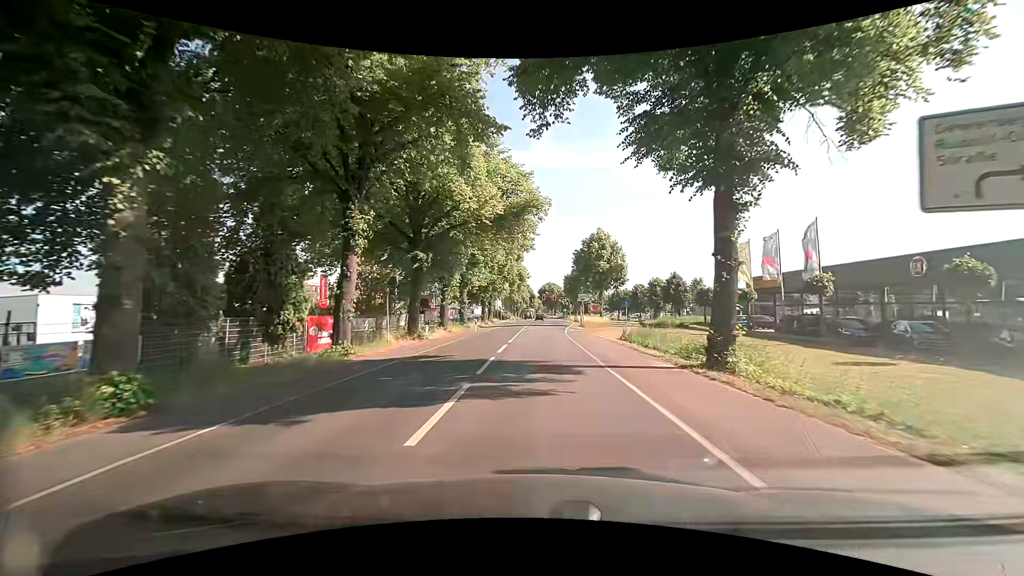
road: secondary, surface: asphalt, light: Day
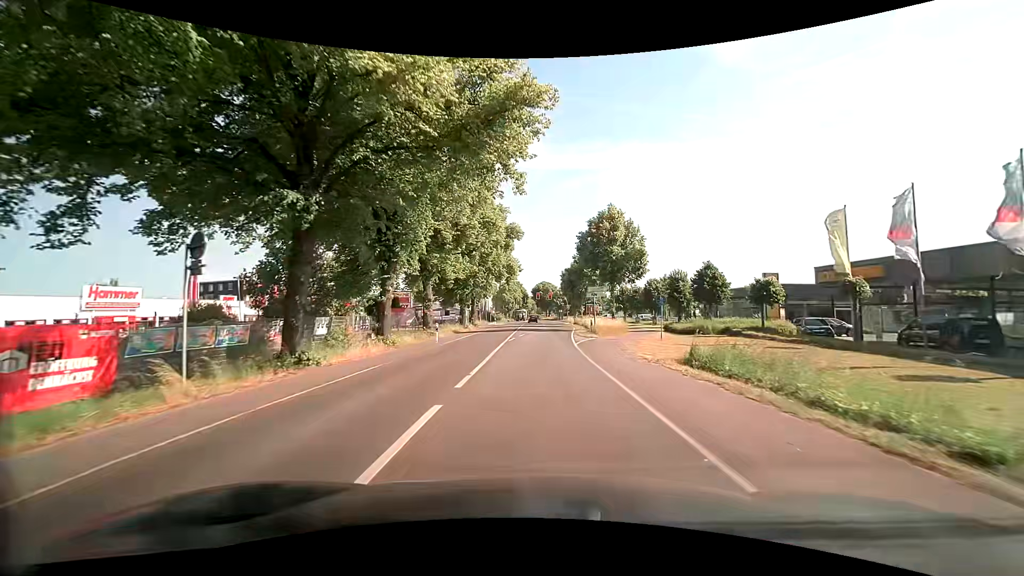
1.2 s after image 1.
(0.0, +14.0) m; +1°
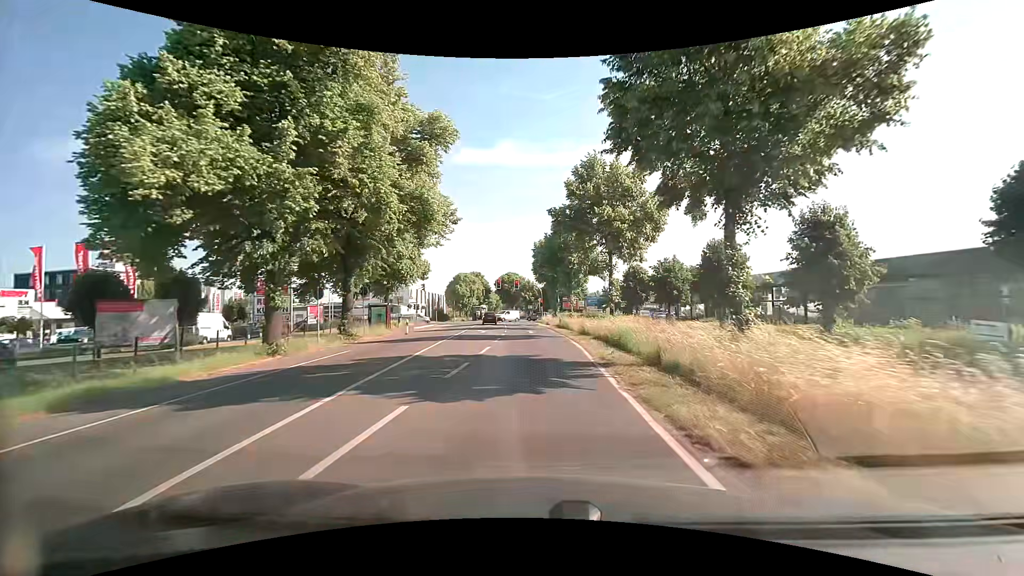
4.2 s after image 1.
(+1.0, +33.9) m; +4°
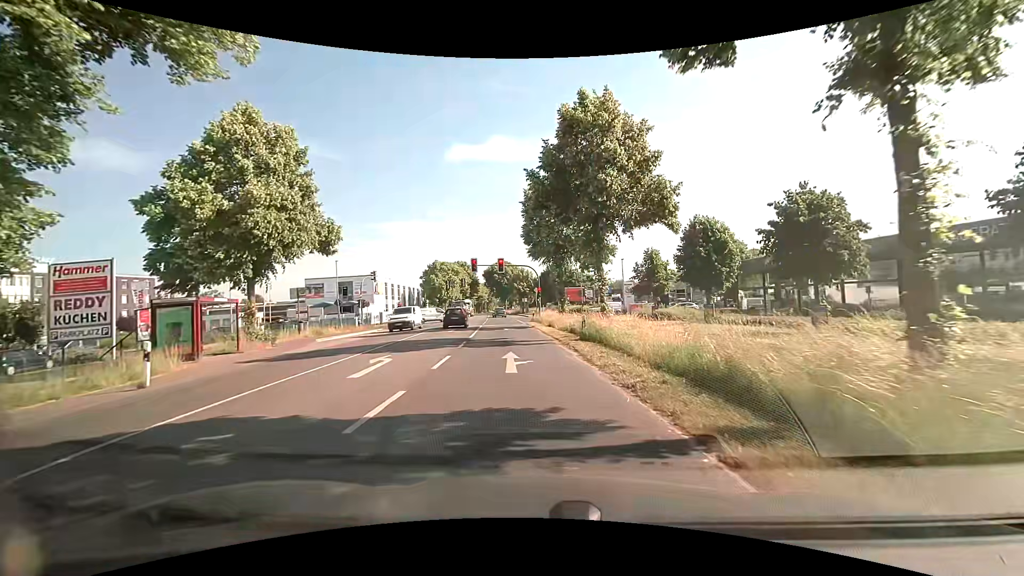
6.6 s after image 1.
(+0.1, +23.0) m; 0°
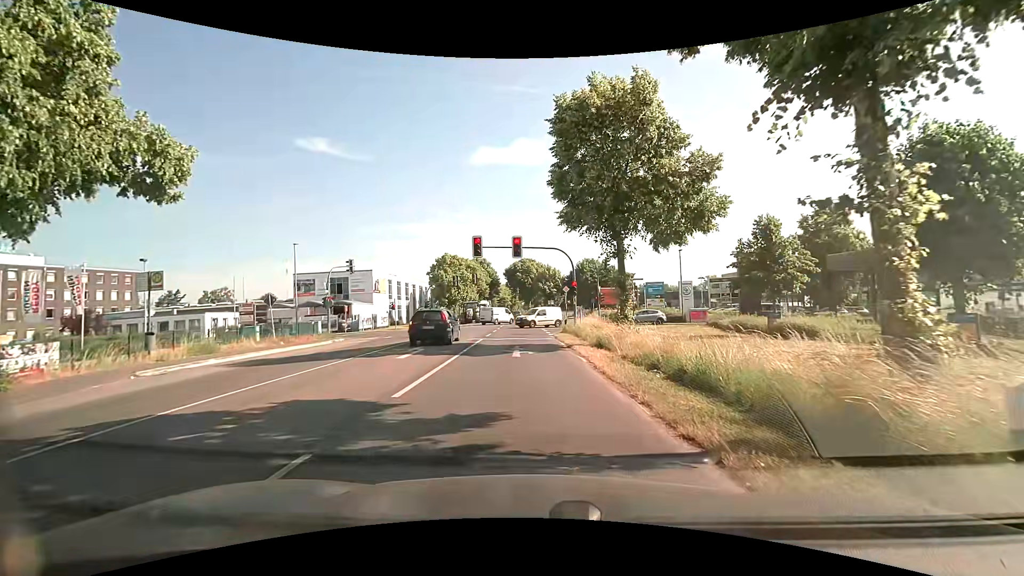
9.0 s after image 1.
(-0.4, +15.3) m; -3°
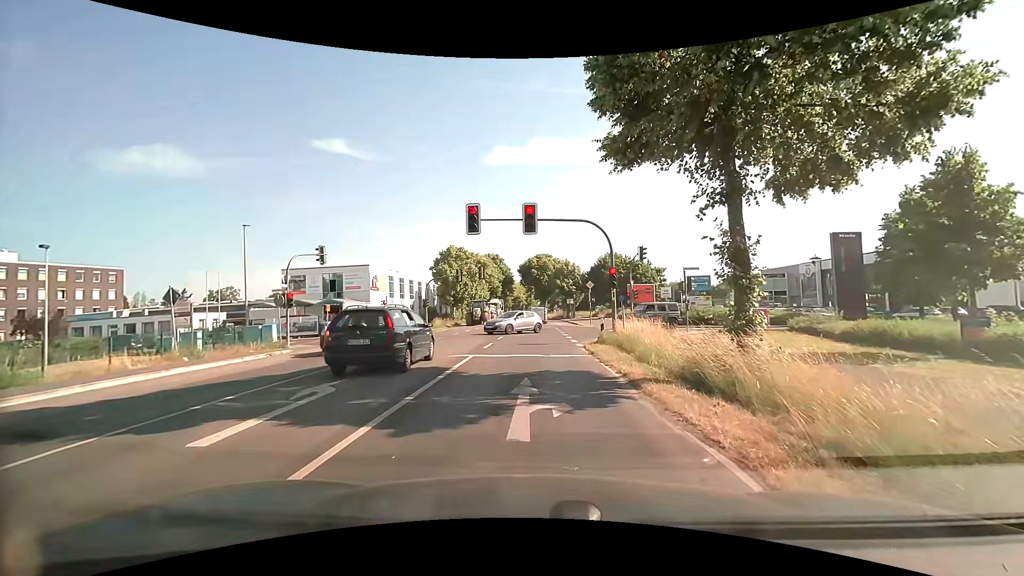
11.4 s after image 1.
(-0.2, +9.4) m; -1°
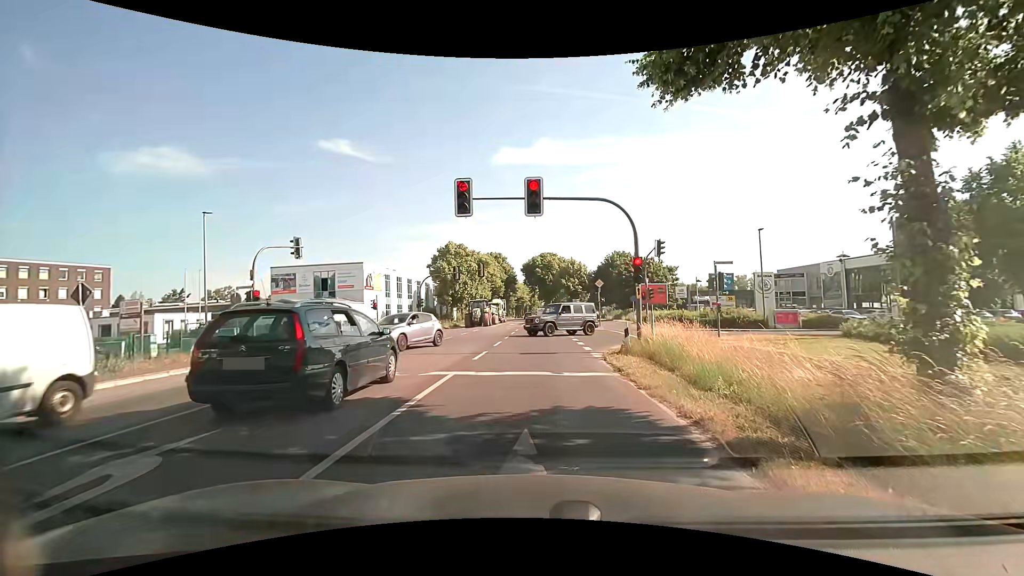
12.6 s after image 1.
(-0.1, +4.4) m; -1°
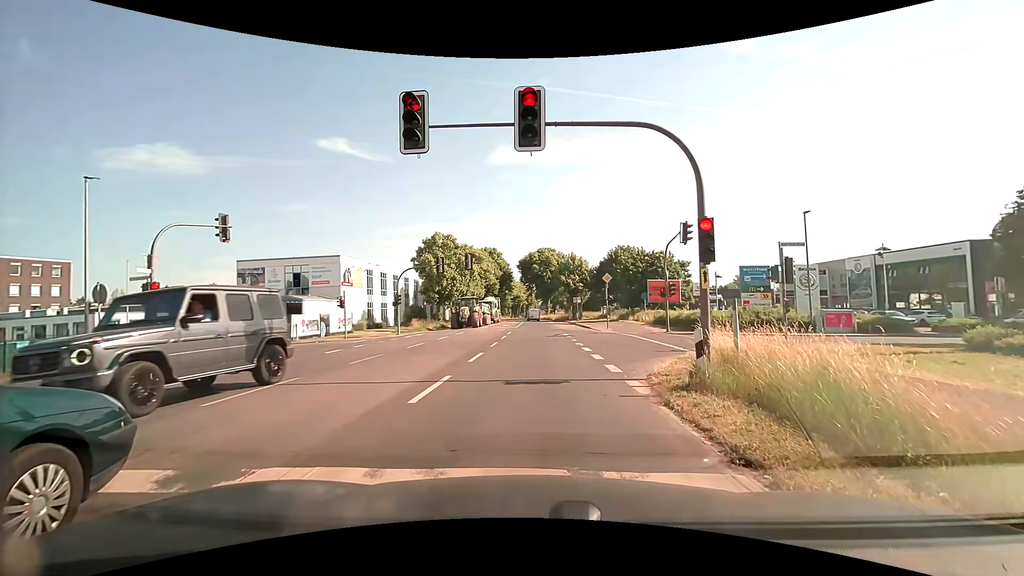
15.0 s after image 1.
(0.0, +6.9) m; -1°
(0, +10) (+2, +20) (+10, +26) (+20, +28) (+30, +28) (+40, +28) (+50, +28) (+60, +28) (+70, +28) (+80, +27) m
